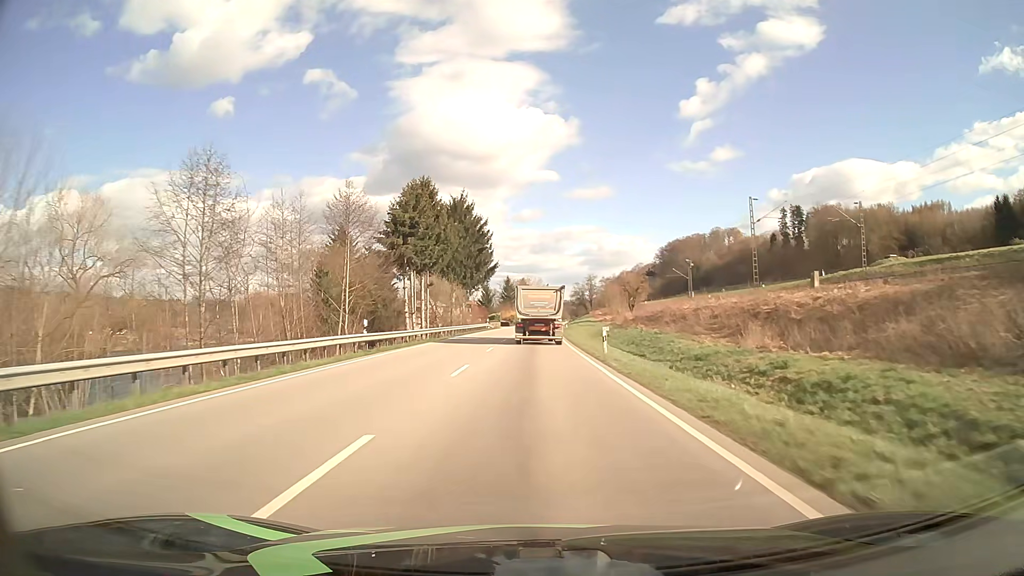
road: primary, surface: asphalt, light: Day
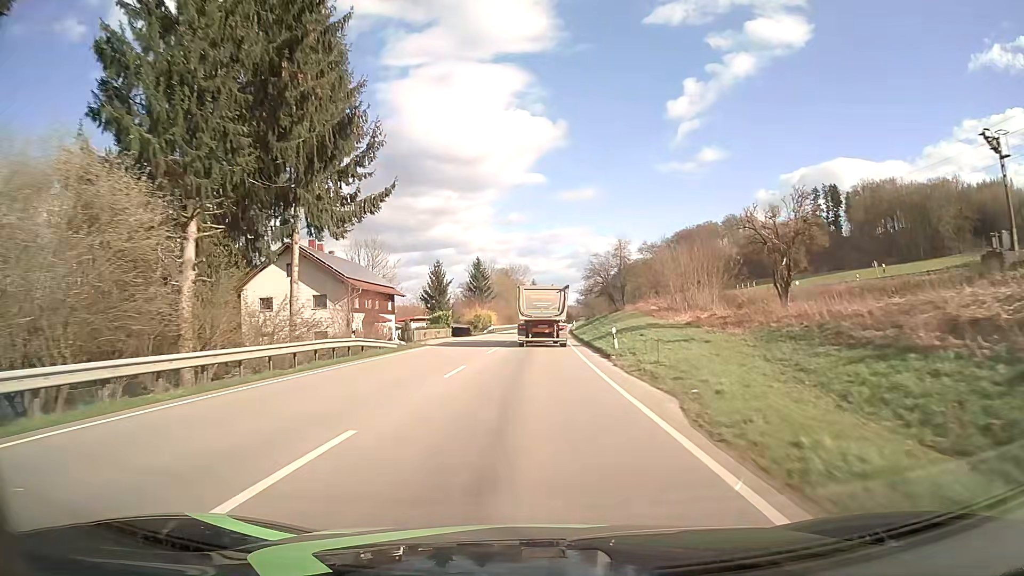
(+0.6, +61.0) m; +1°
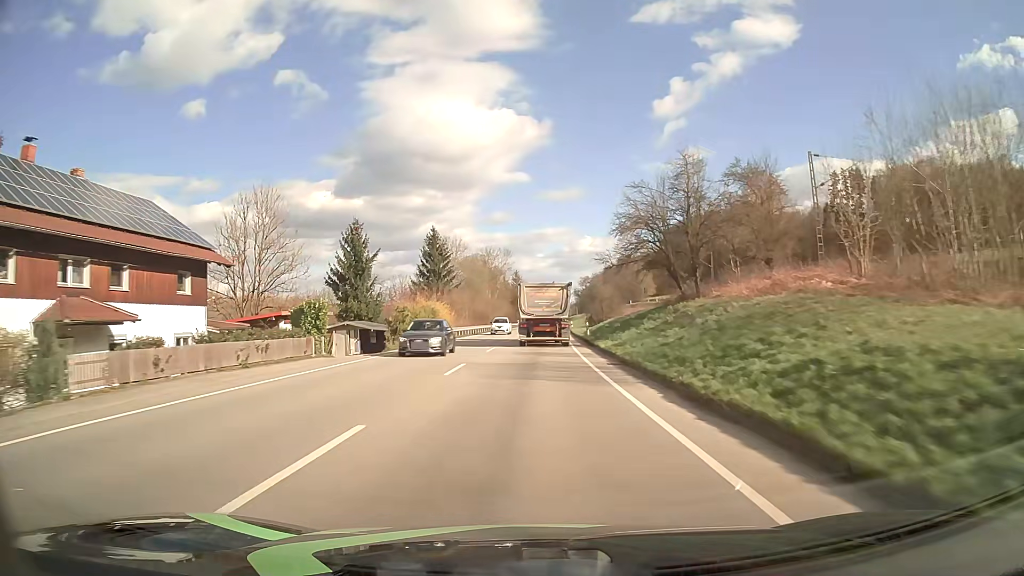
(+0.2, +36.4) m; +1°
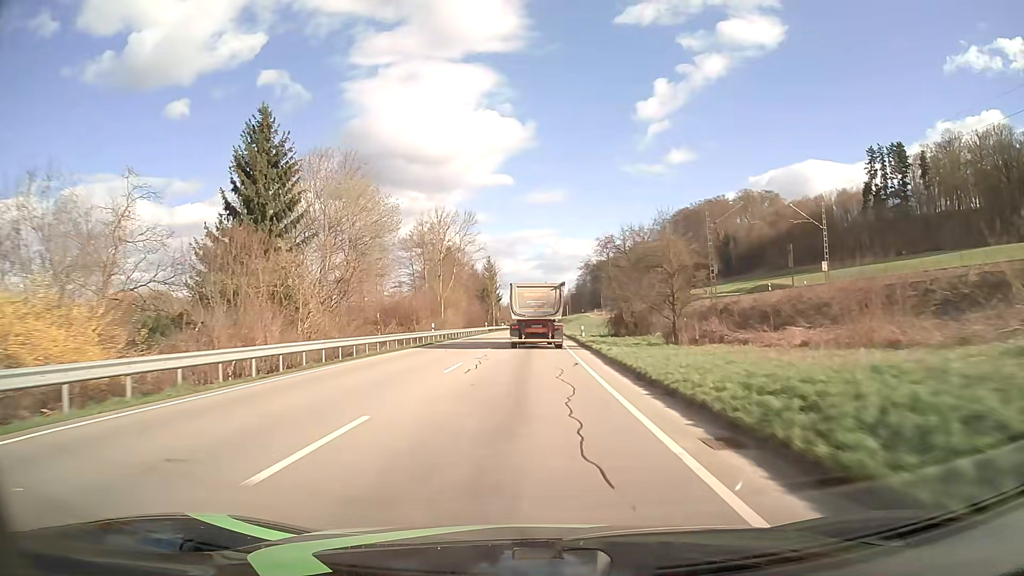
(+0.7, +47.9) m; +2°
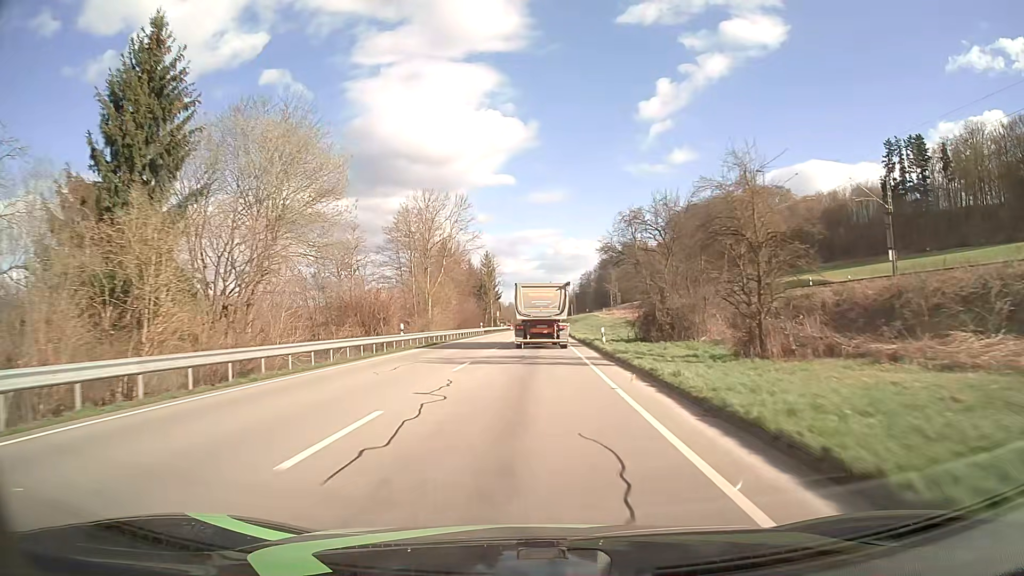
(-0.1, +11.8) m; 0°
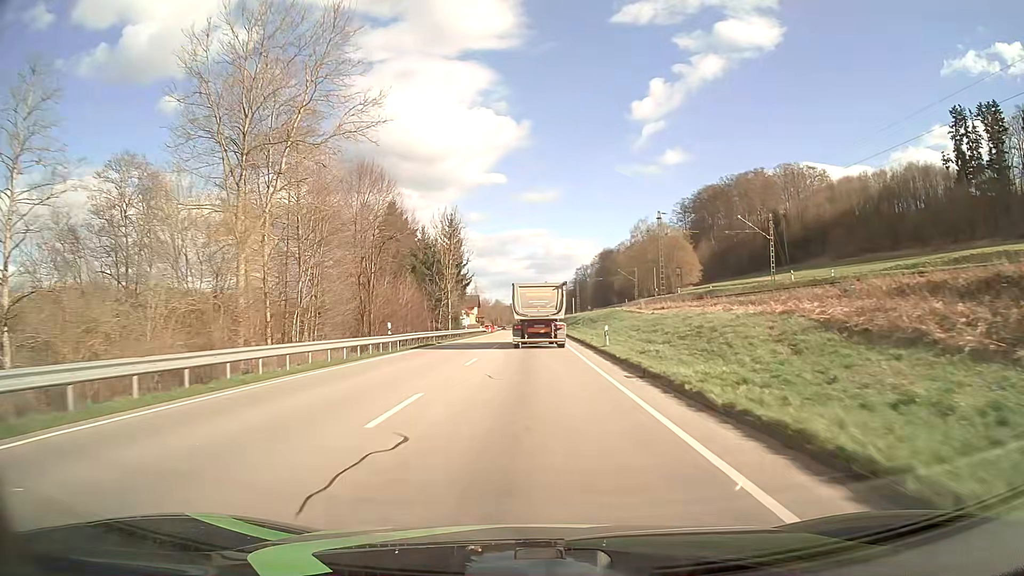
(+0.3, +46.6) m; +1°
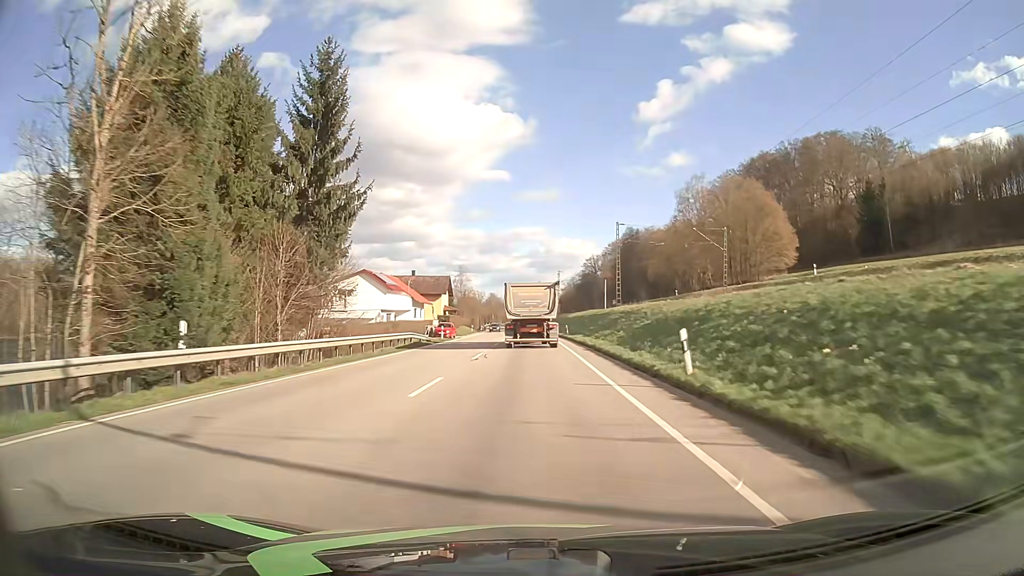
(+0.1, +57.9) m; 0°
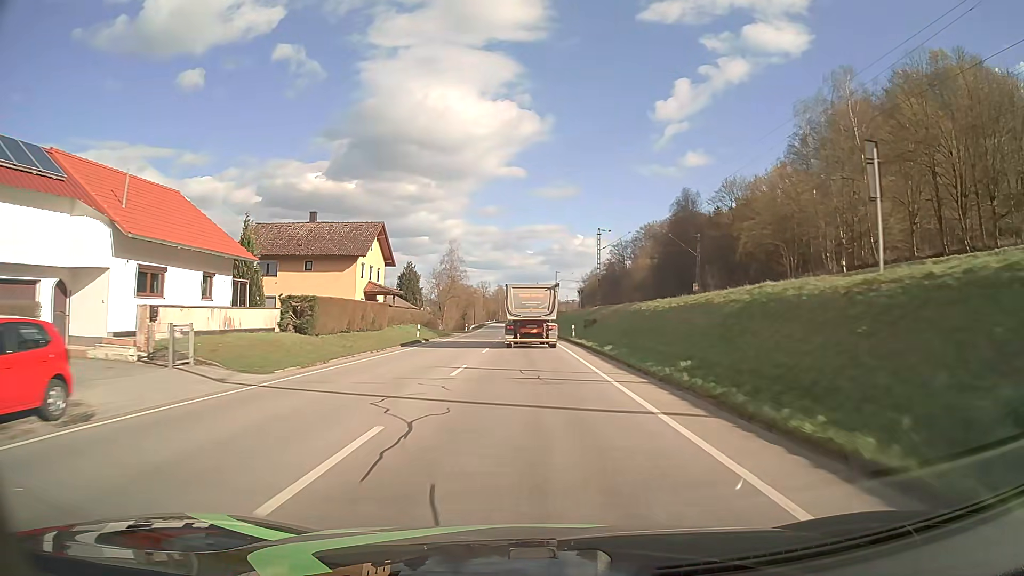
(-0.6, +56.5) m; -1°
(0, +10) (0, +20) (0, +30) (0, +40) (-1, +50) (-1, +60) (-1, +70) (-2, +80) (-2, +90) (-3, +100) m
